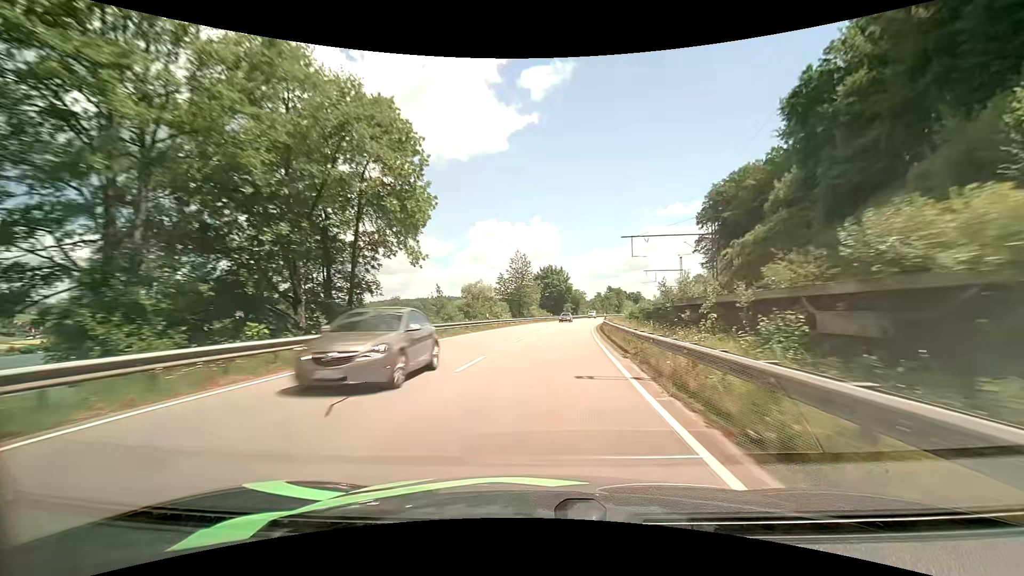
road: primary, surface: asphalt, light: Day
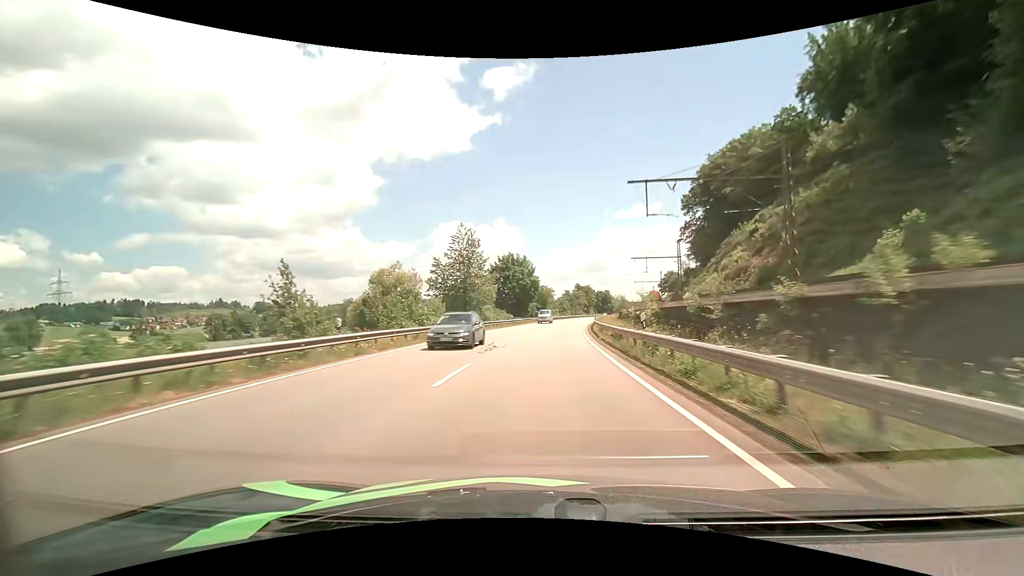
(+1.2, +25.8) m; +5°
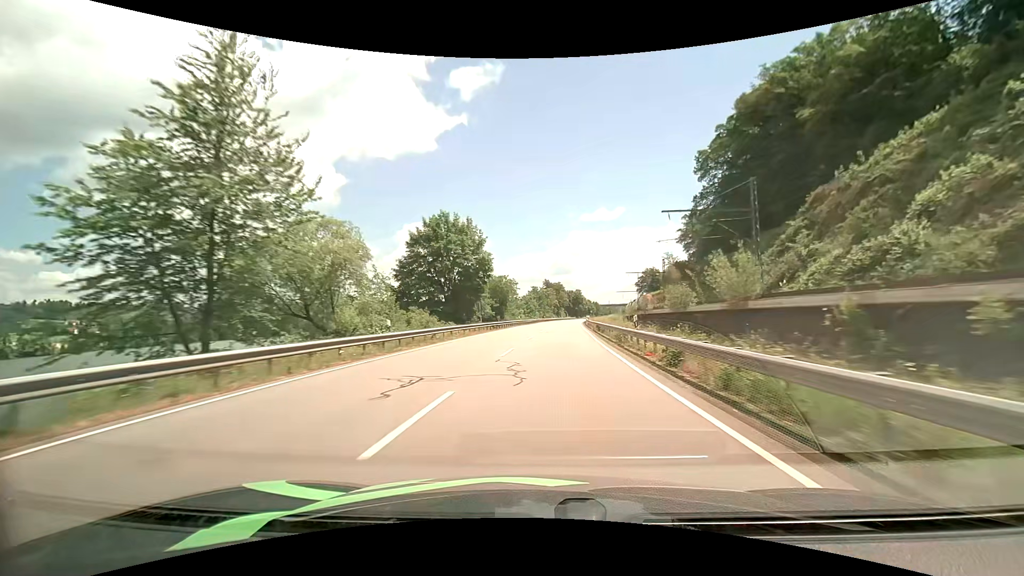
(+1.3, +40.2) m; +4°
(0, +10) (0, +20) (+1, +30) (+2, +40) (+2, +50) (+3, +60) (+4, +70) (+5, +80) (+6, +90) (+7, +100) m
